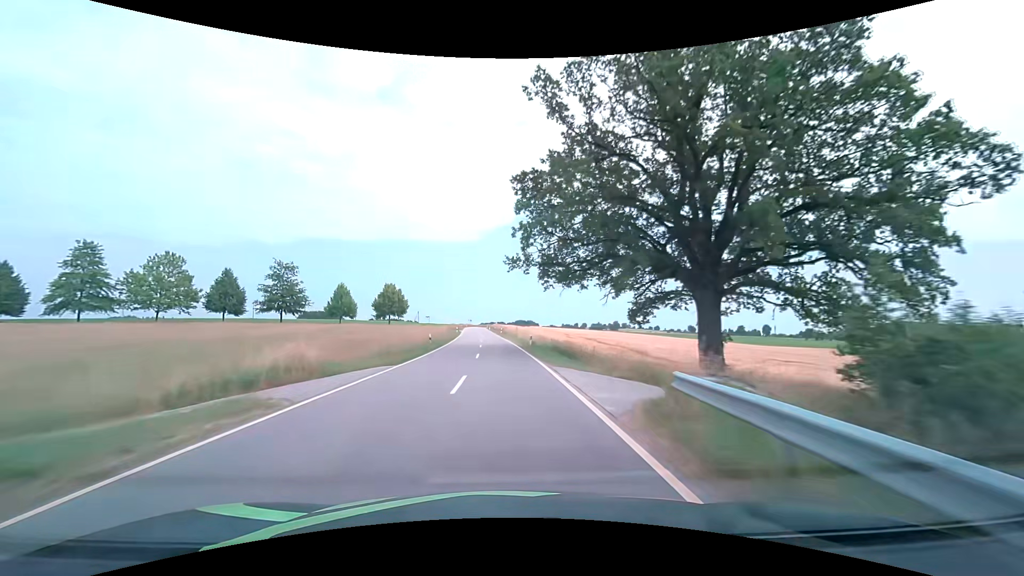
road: tertiary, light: Day
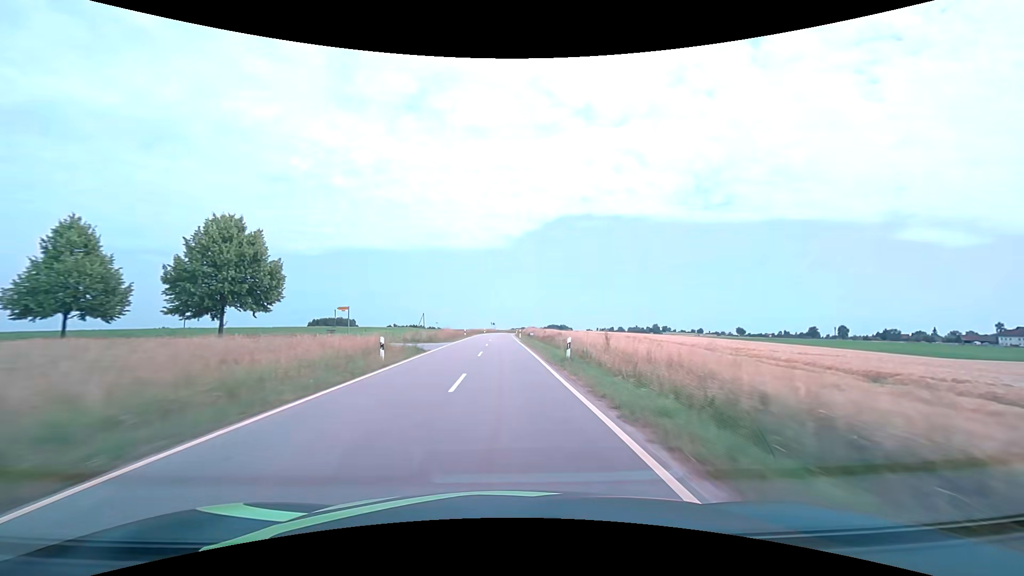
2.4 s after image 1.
(-2.3, +60.9) m; -4°
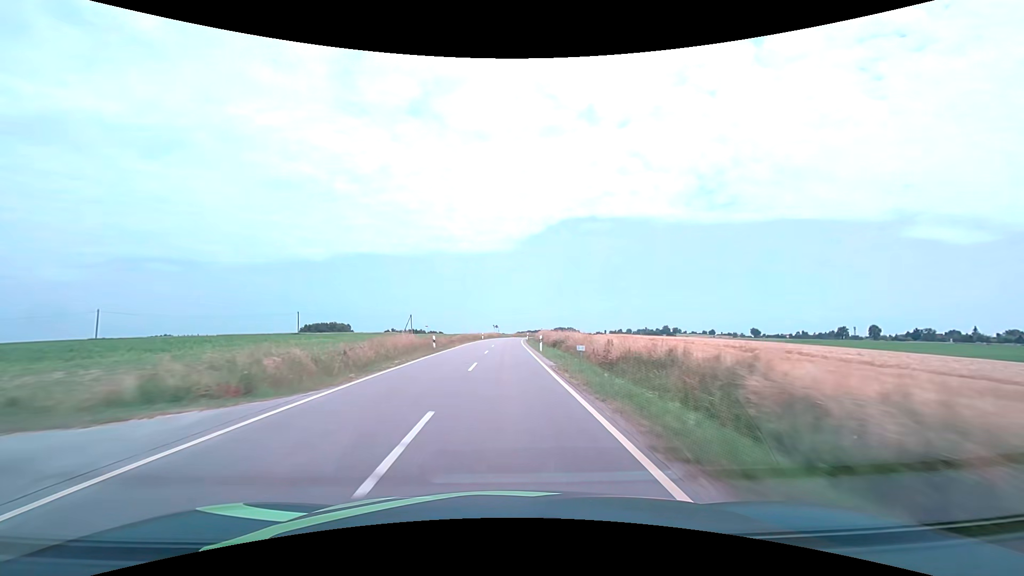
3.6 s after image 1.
(-0.2, +30.6) m; -1°
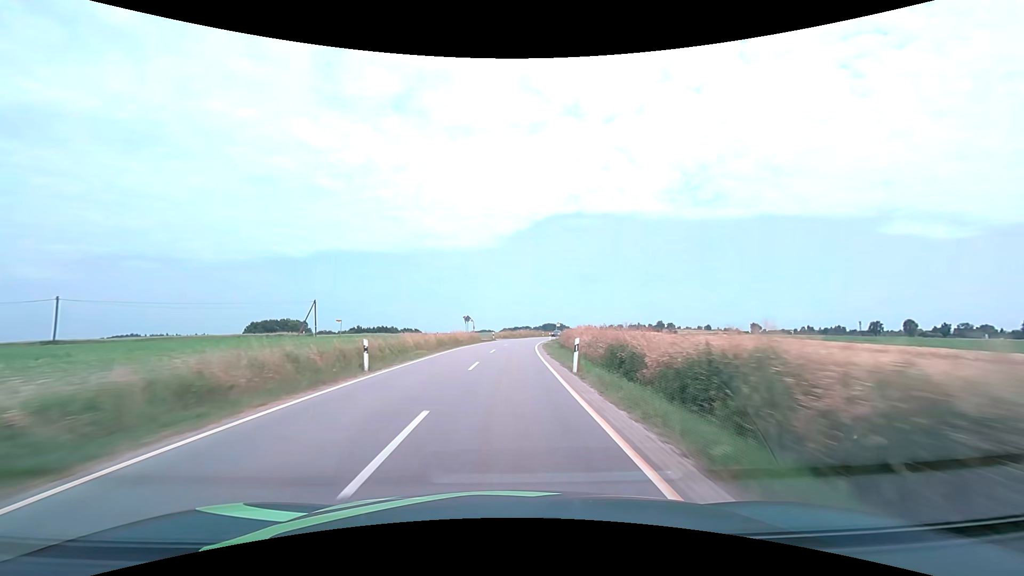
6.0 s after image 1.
(+0.2, +60.8) m; +1°
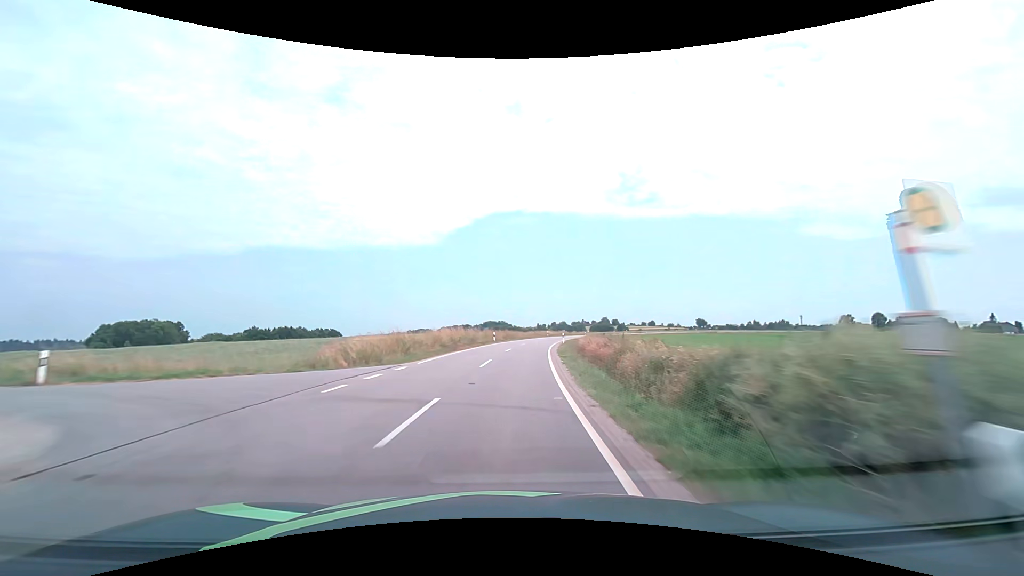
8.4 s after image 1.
(+3.0, +58.8) m; +7°
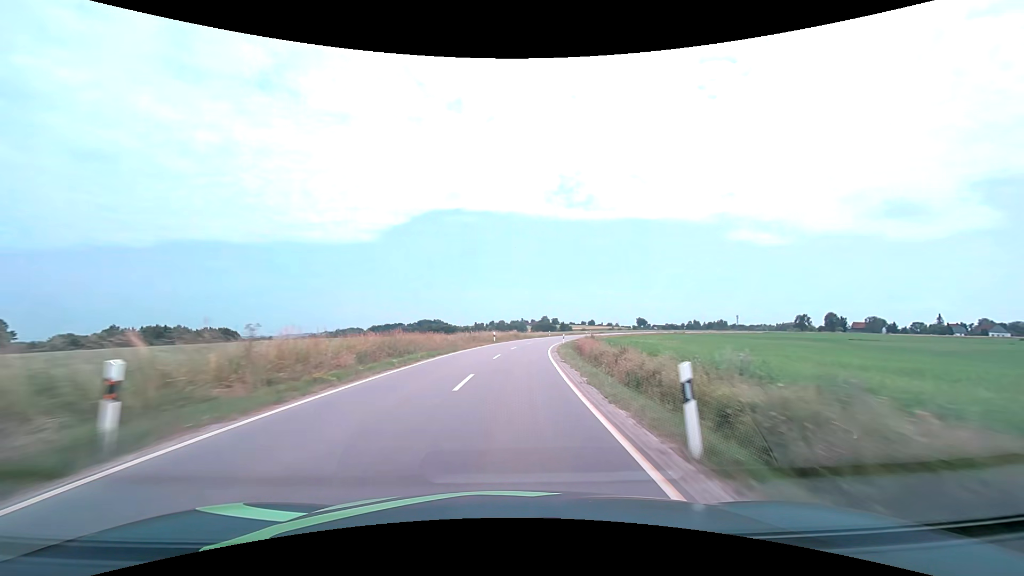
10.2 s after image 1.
(+2.5, +43.1) m; +7°
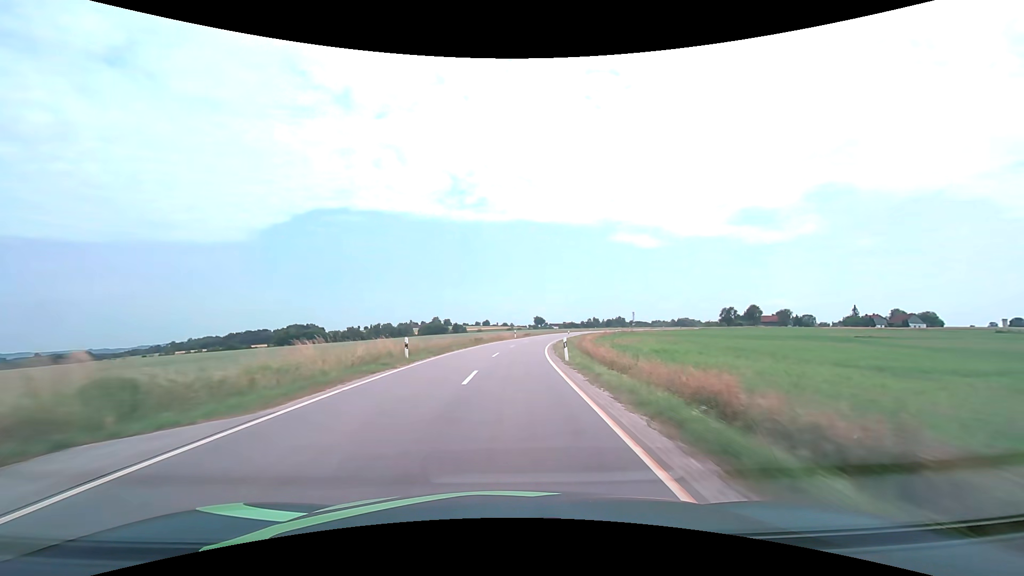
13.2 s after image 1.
(+7.6, +70.9) m; +12°
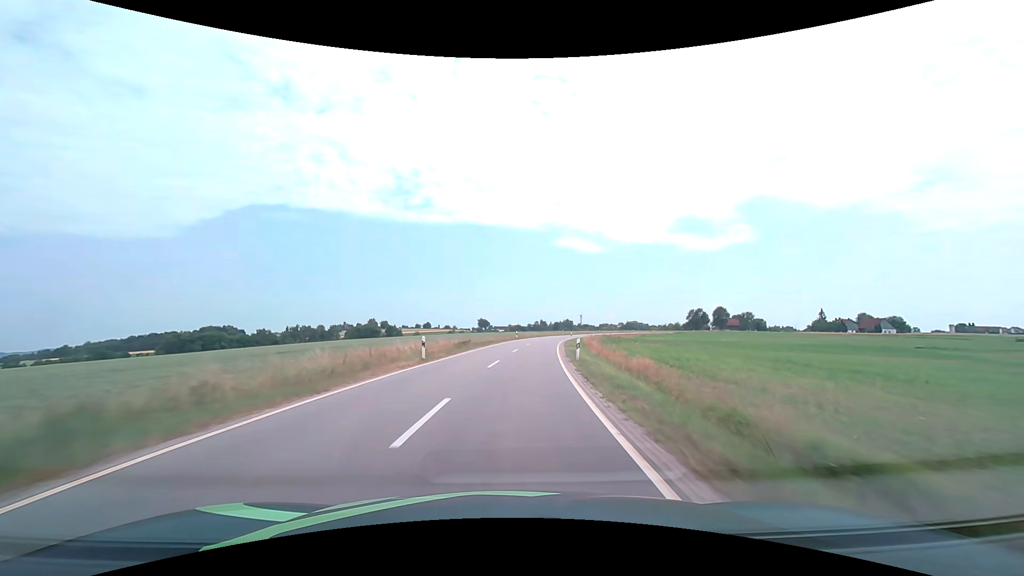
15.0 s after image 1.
(+2.3, +42.6) m; +6°
(0, +10) (+1, +20) (+1, +30) (+2, +40) (+4, +50) (+5, +60) (+7, +70) (+9, +79) (+12, +89) (+14, +99) m
